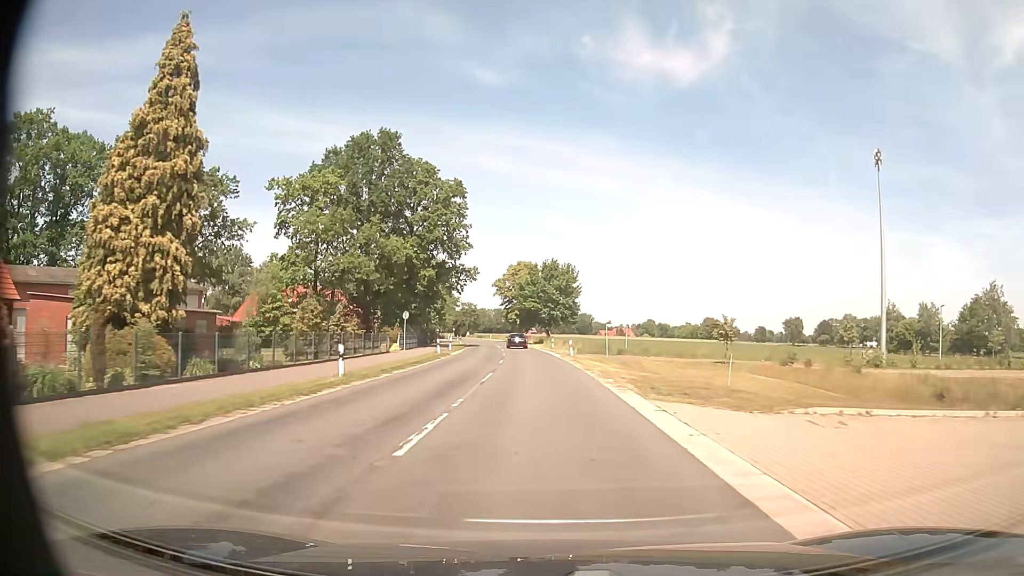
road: secondary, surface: asphalt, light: Day
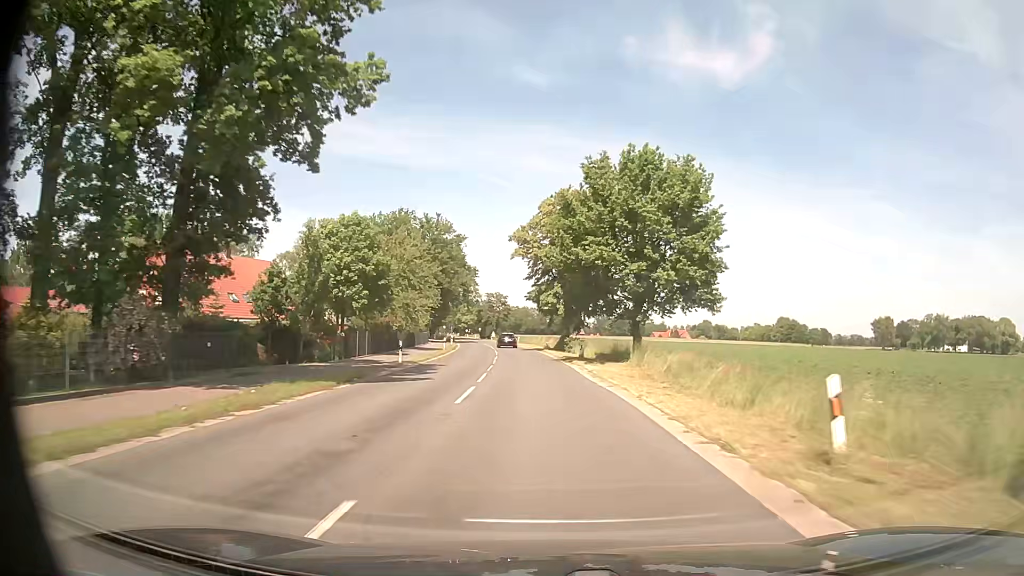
(-1.7, +54.5) m; -4°
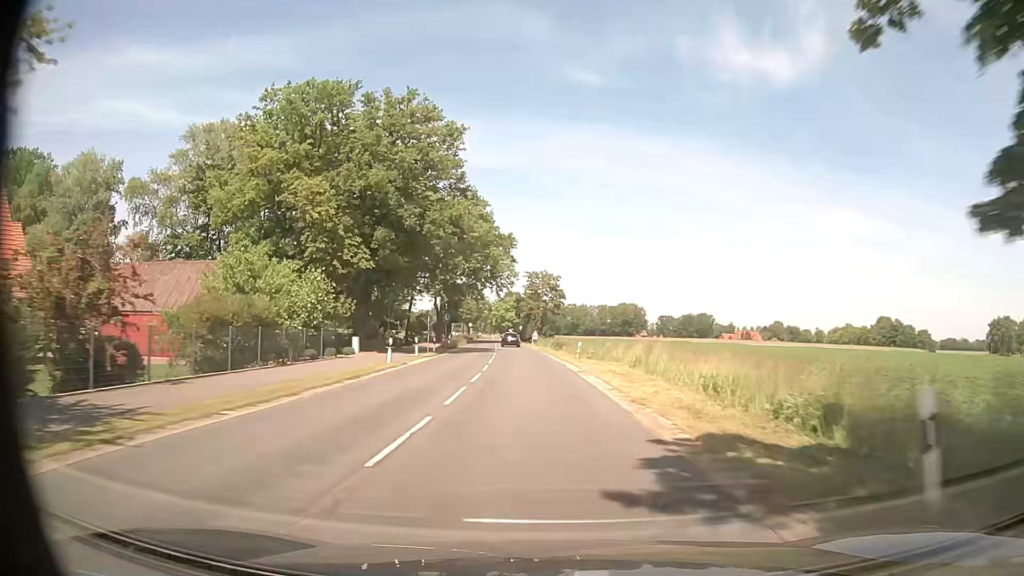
(-2.4, +54.4) m; -5°
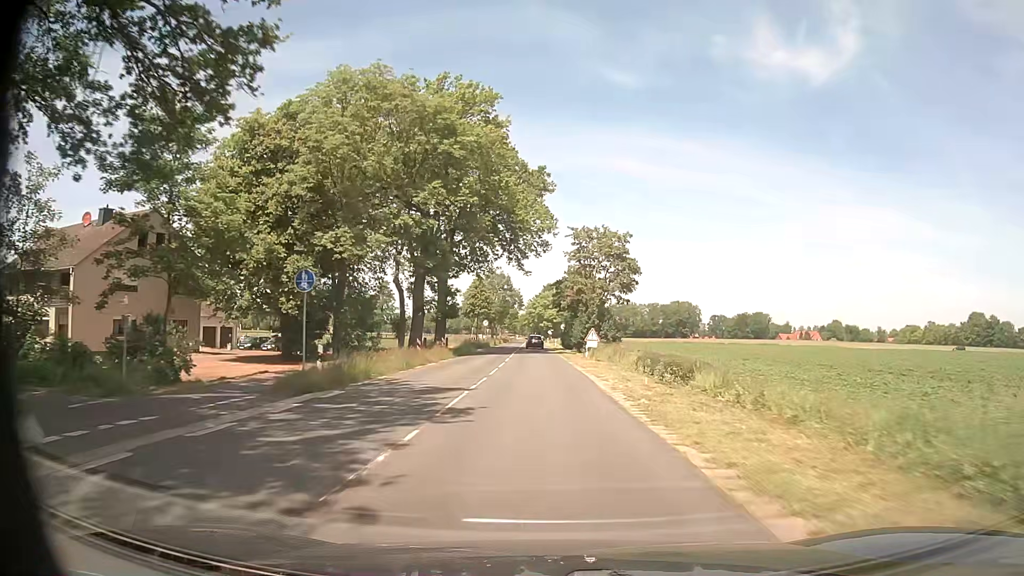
(-1.2, +43.6) m; -3°
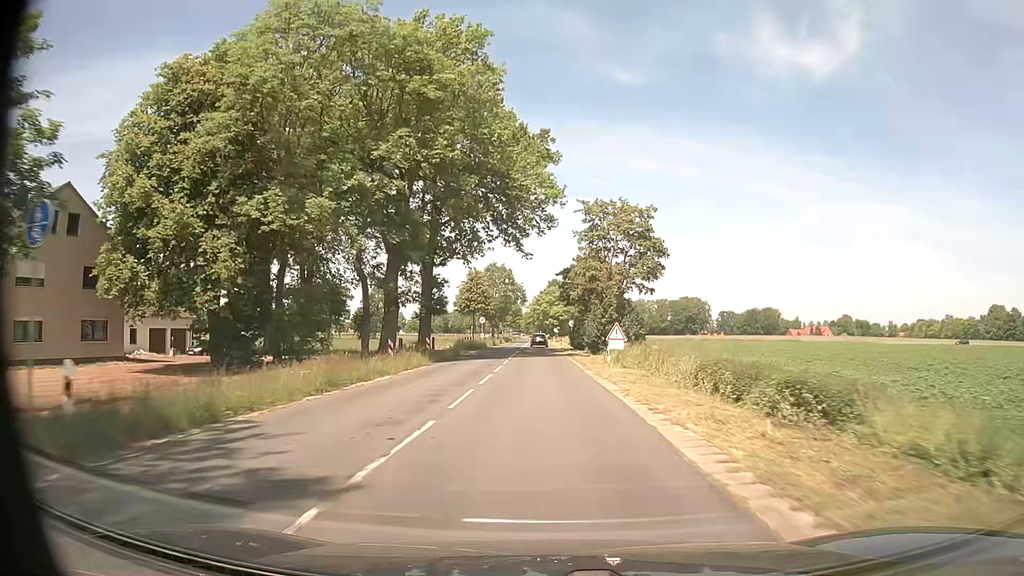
(-0.1, +10.9) m; 0°
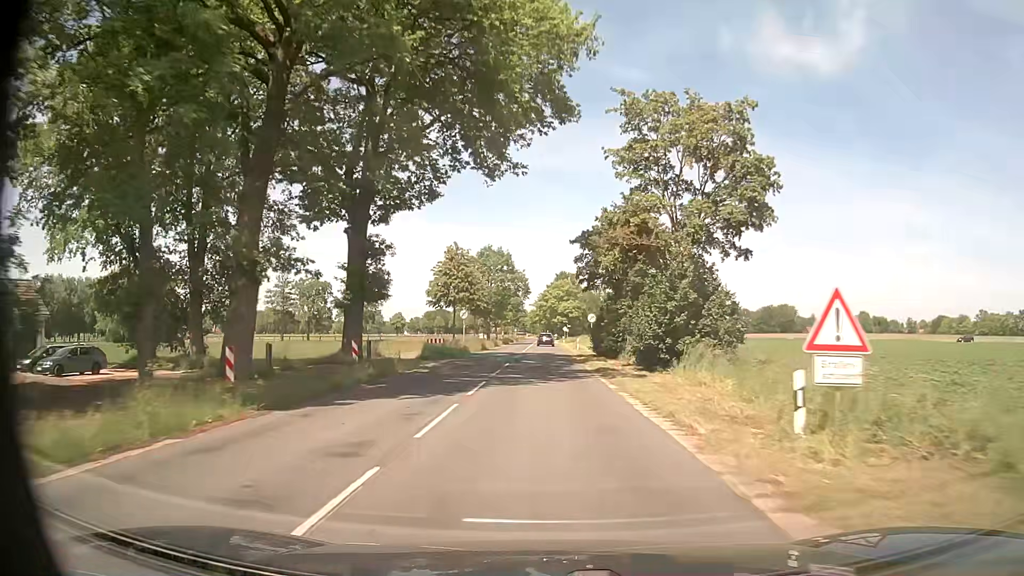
(-0.3, +21.8) m; -1°
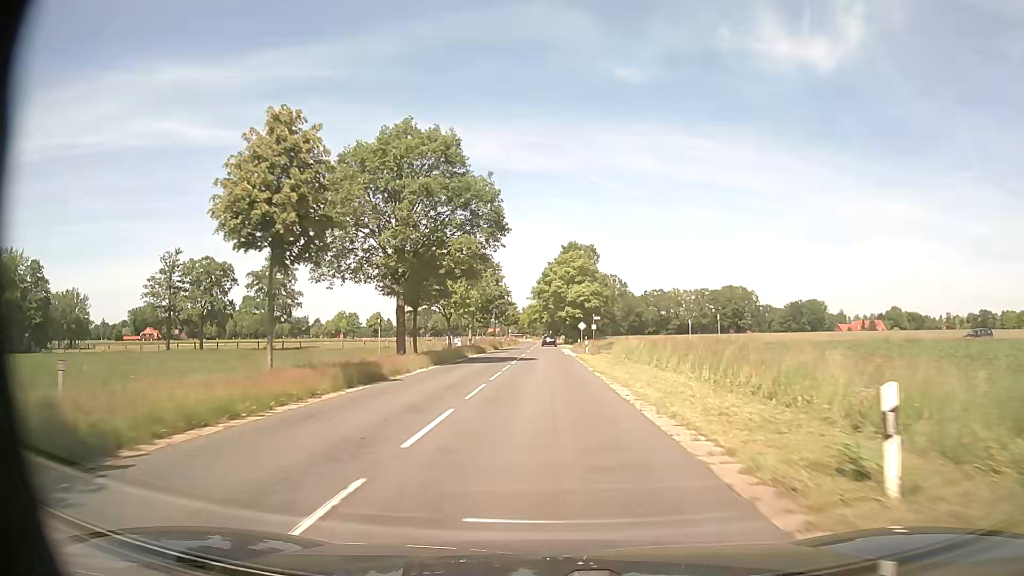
(-0.2, +54.6) m; 0°
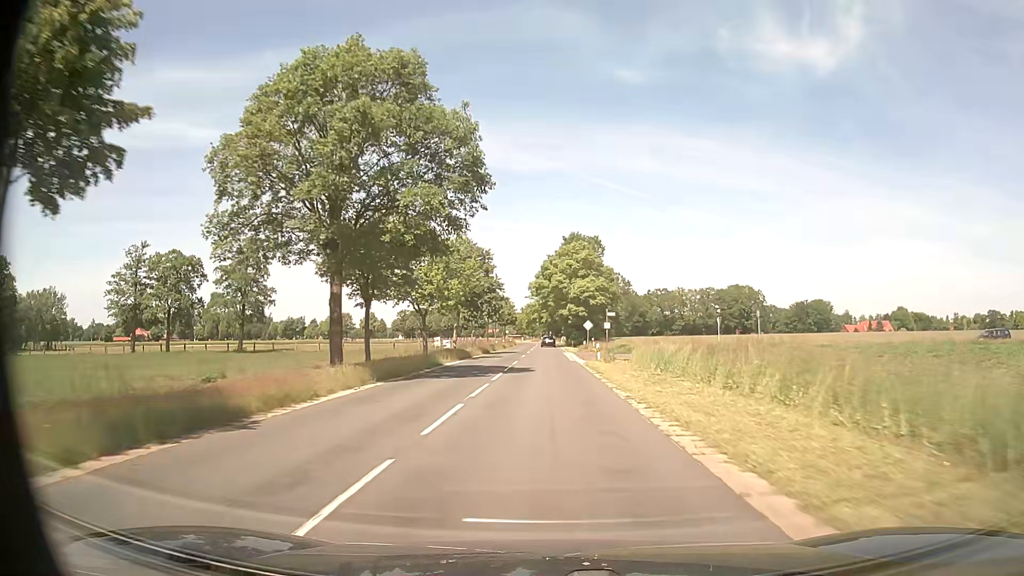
(0.0, +11.1) m; 0°
(0, +10) (0, +20) (0, +30) (0, +40) (0, +50) (0, +60) (0, +70) (0, +80) (0, +90) (0, +100) m
